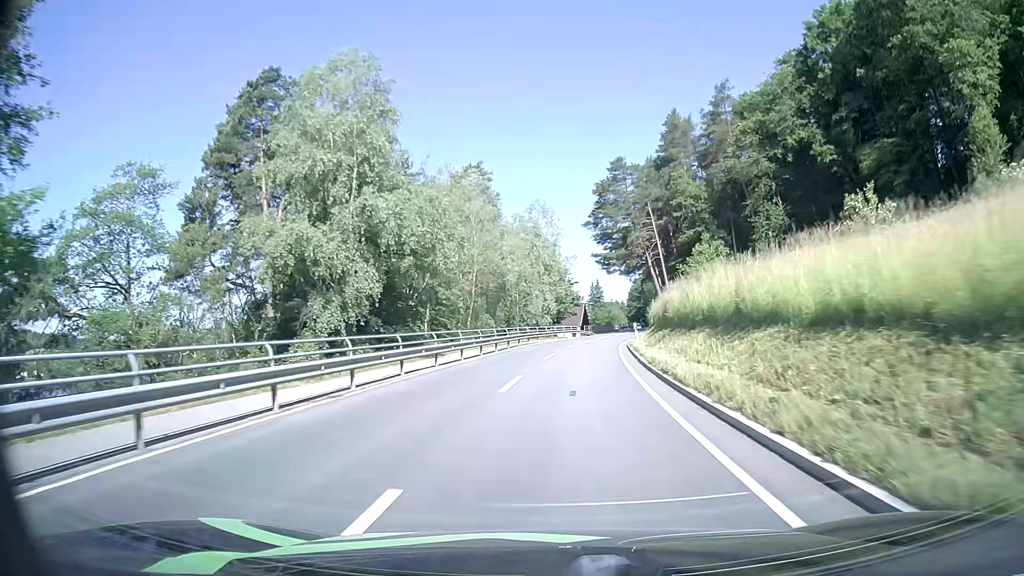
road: secondary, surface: asphalt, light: Day
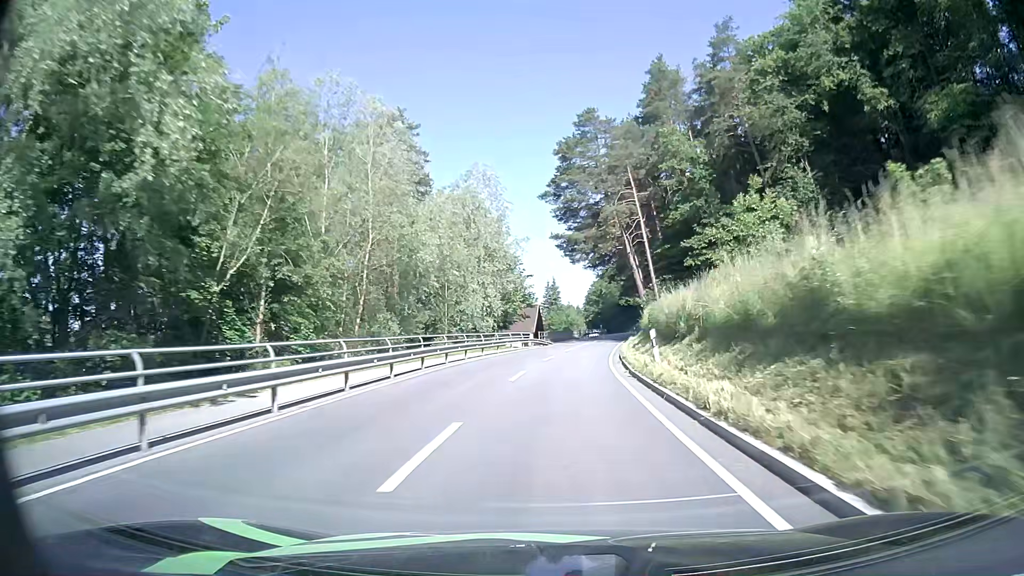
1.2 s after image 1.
(+0.7, +19.8) m; +4°
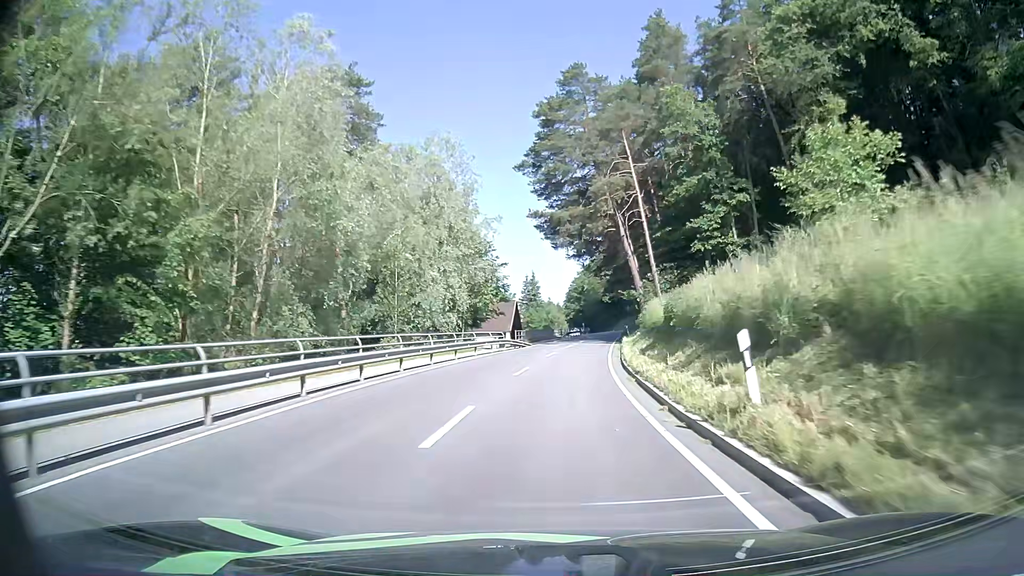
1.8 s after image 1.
(+0.2, +9.9) m; +2°
